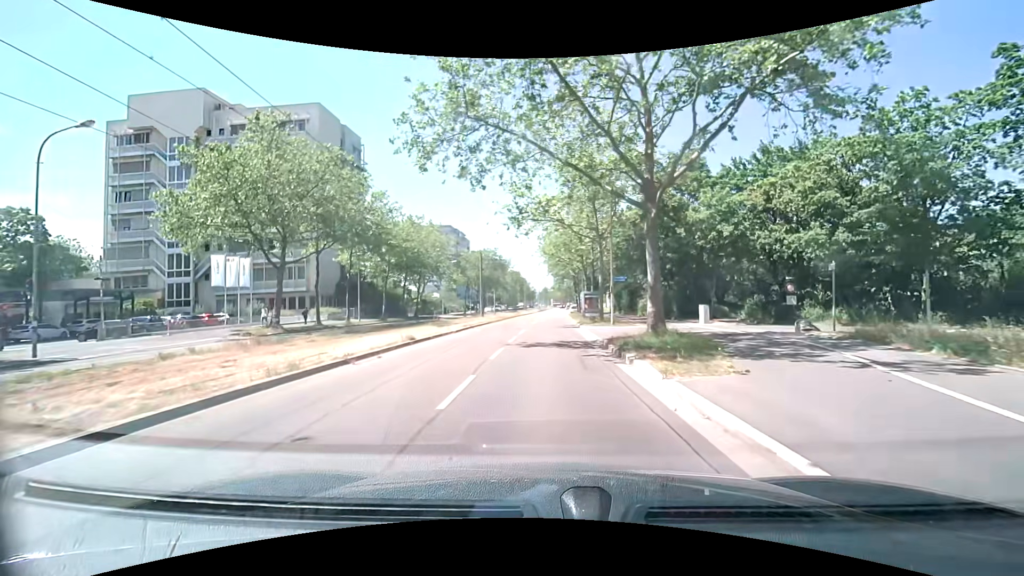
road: tertiary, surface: asphalt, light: Day
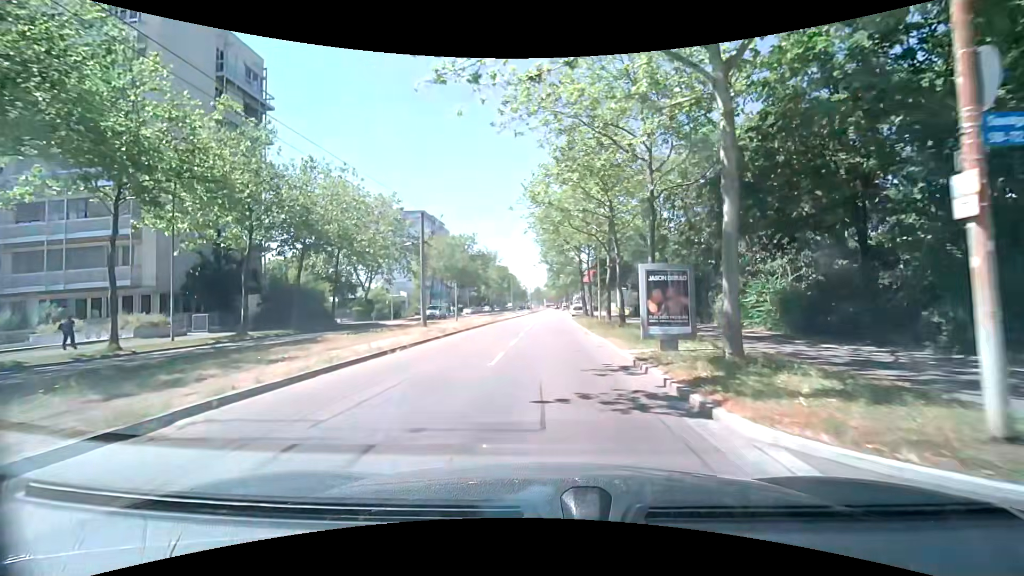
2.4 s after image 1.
(+0.5, +24.9) m; +1°
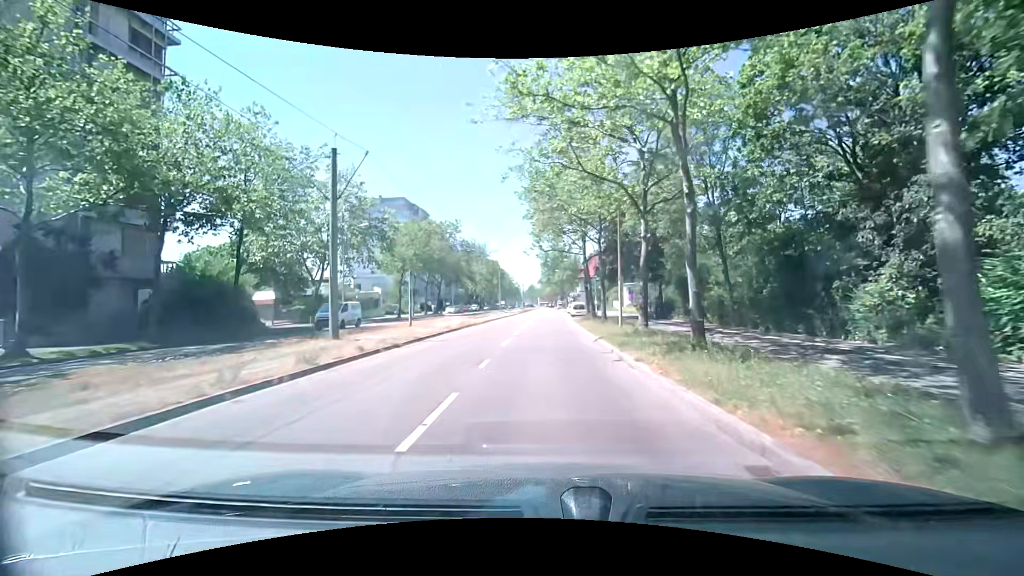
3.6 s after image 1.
(+0.2, +12.8) m; +1°
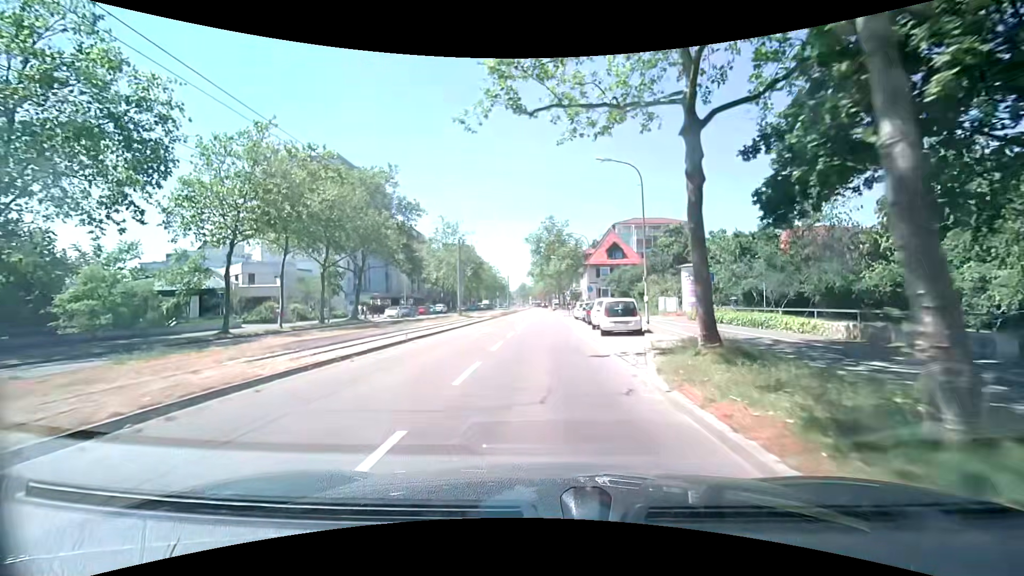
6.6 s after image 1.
(+0.4, +32.3) m; +1°
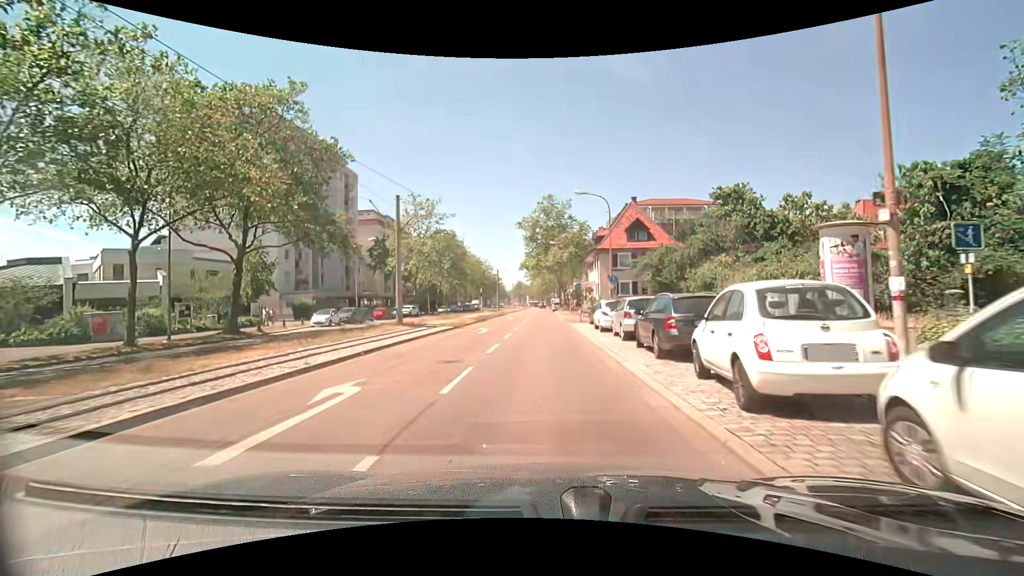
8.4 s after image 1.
(-0.1, +18.9) m; +1°
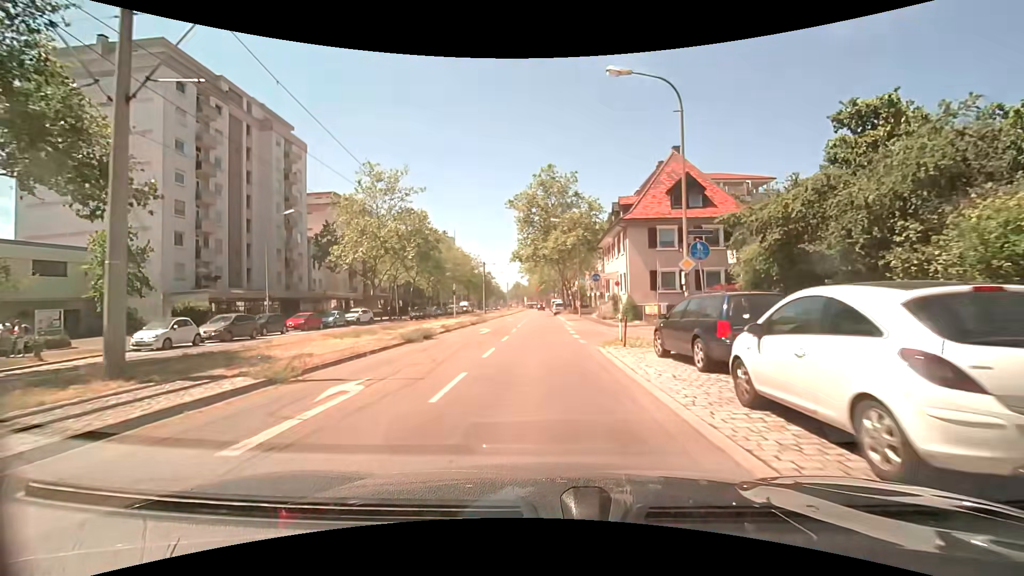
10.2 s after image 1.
(-0.1, +18.4) m; 0°
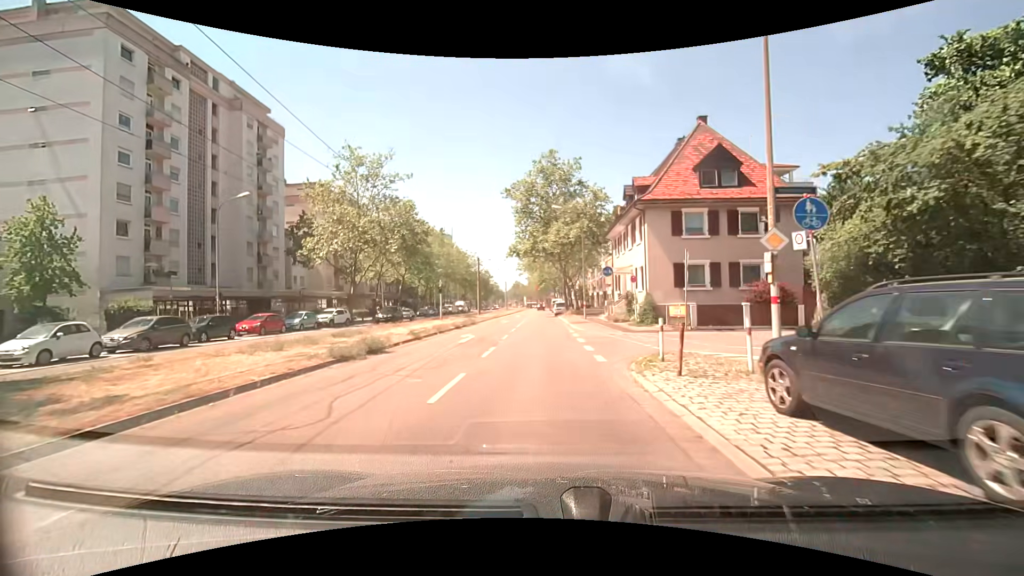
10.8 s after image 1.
(0.0, +6.0) m; 0°
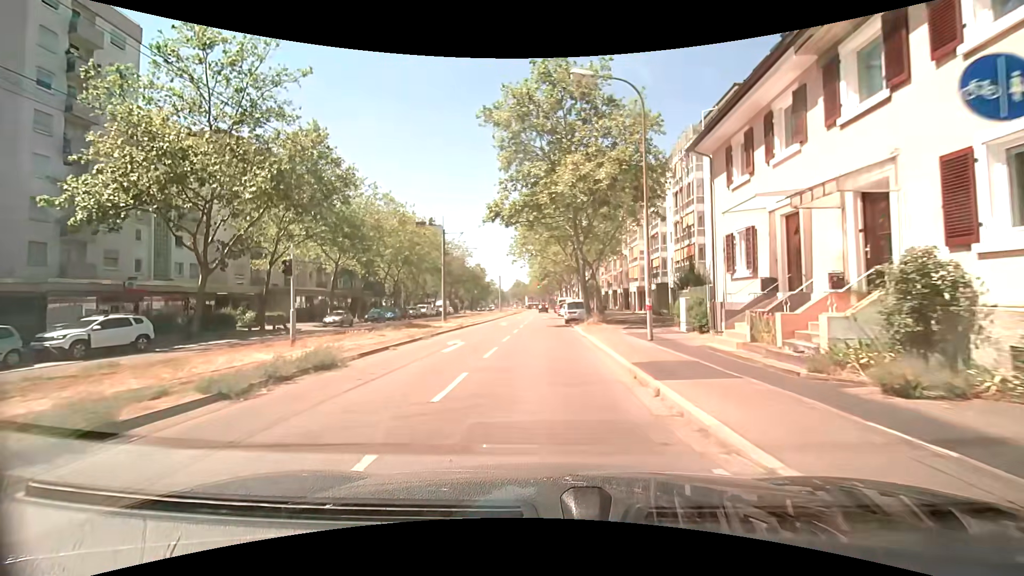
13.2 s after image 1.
(-0.1, +23.6) m; 0°
(0, +10) (0, +20) (0, +30) (0, +40) (0, +50) (0, +60) (0, +70) (0, +80) (0, +90) (-1, +100) m
